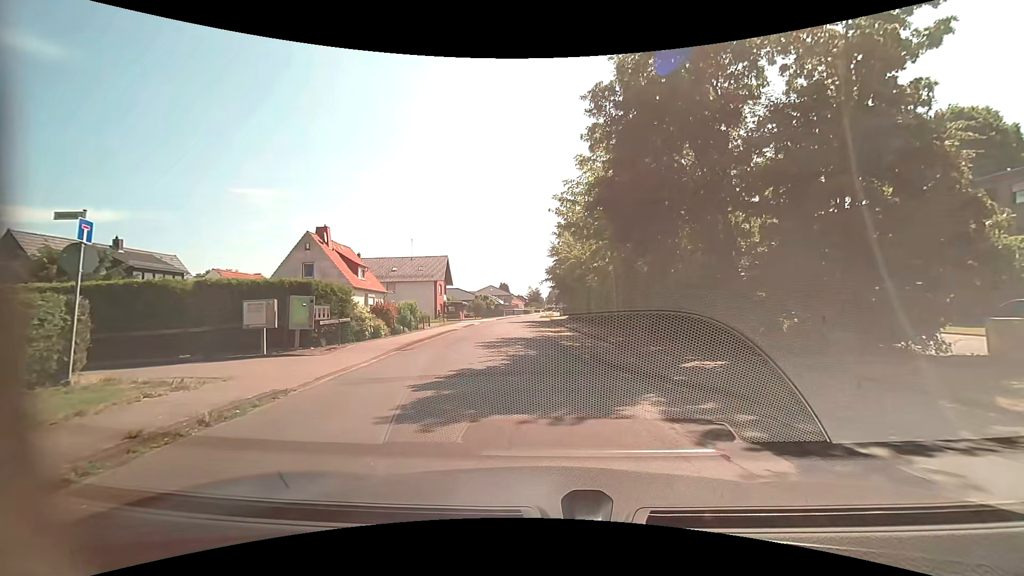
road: residential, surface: asphalt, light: Day
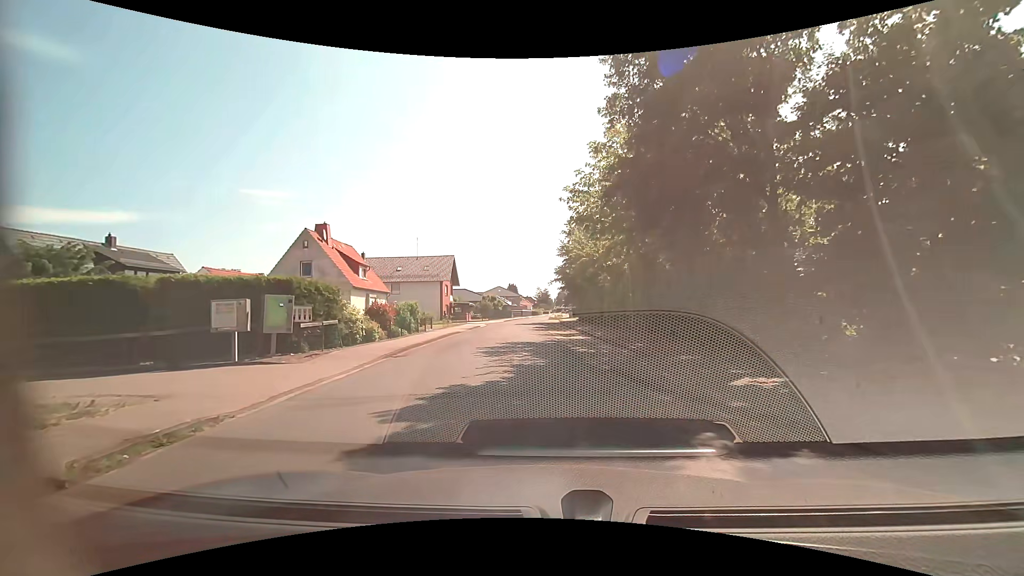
(0.0, +2.2) m; -1°
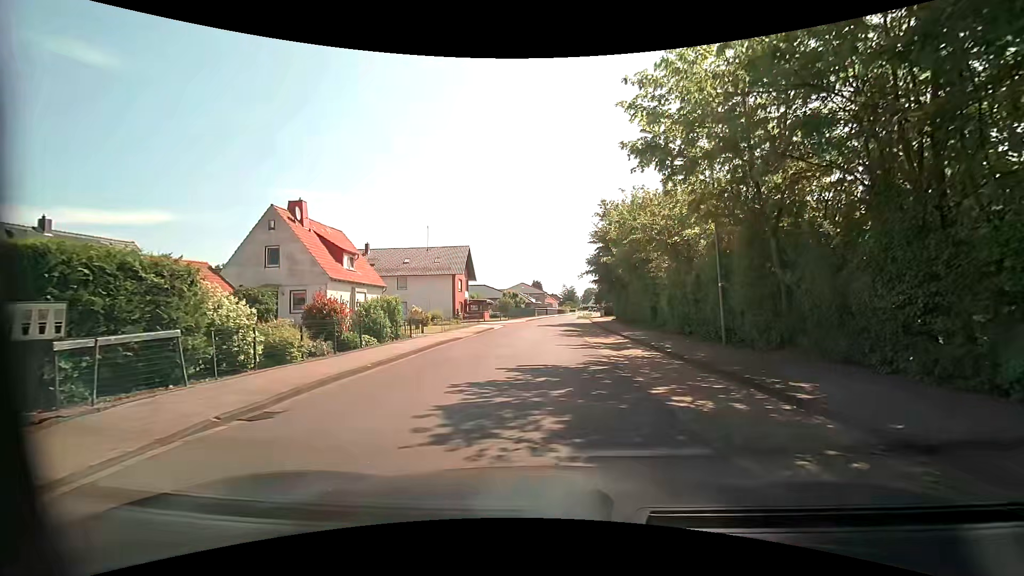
(-0.3, +9.3) m; -2°
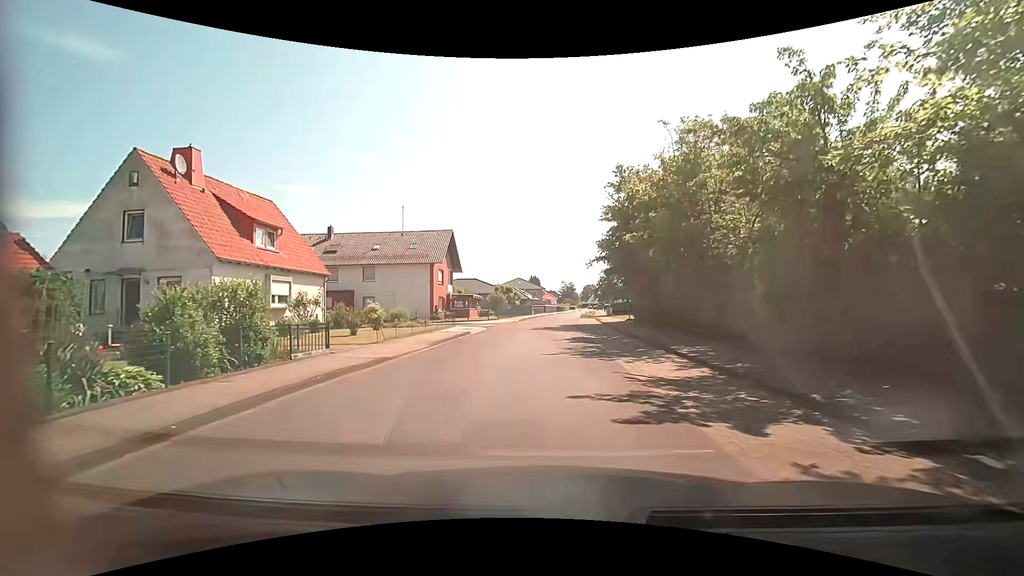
(-0.2, +10.9) m; -1°
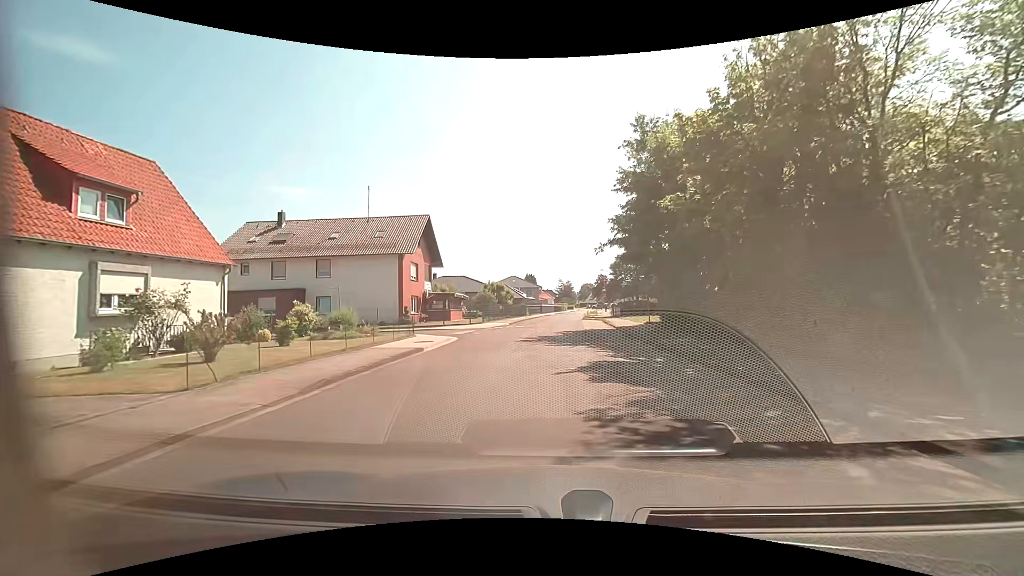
(0.0, +9.5) m; 0°
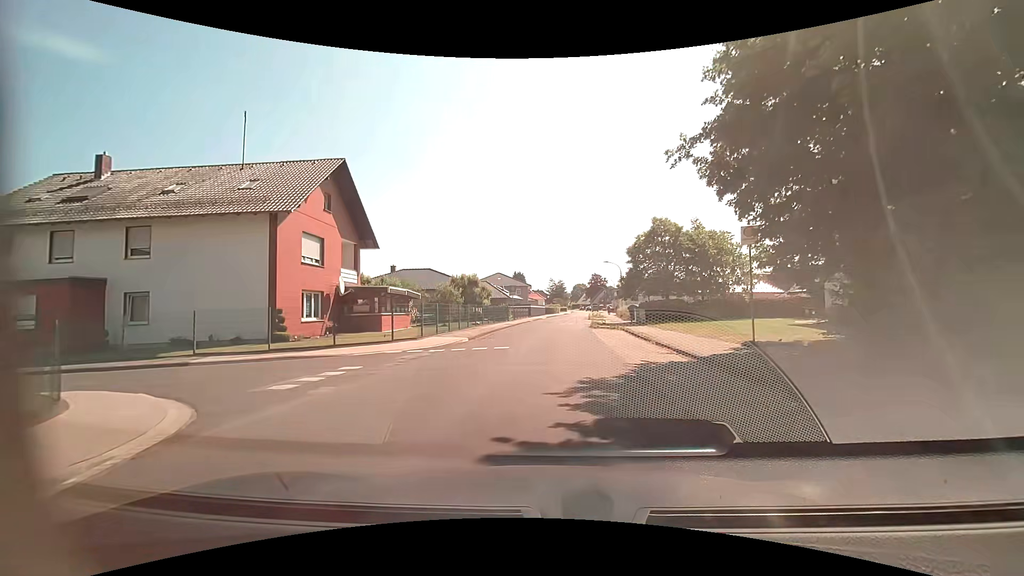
(+0.1, +17.7) m; +2°
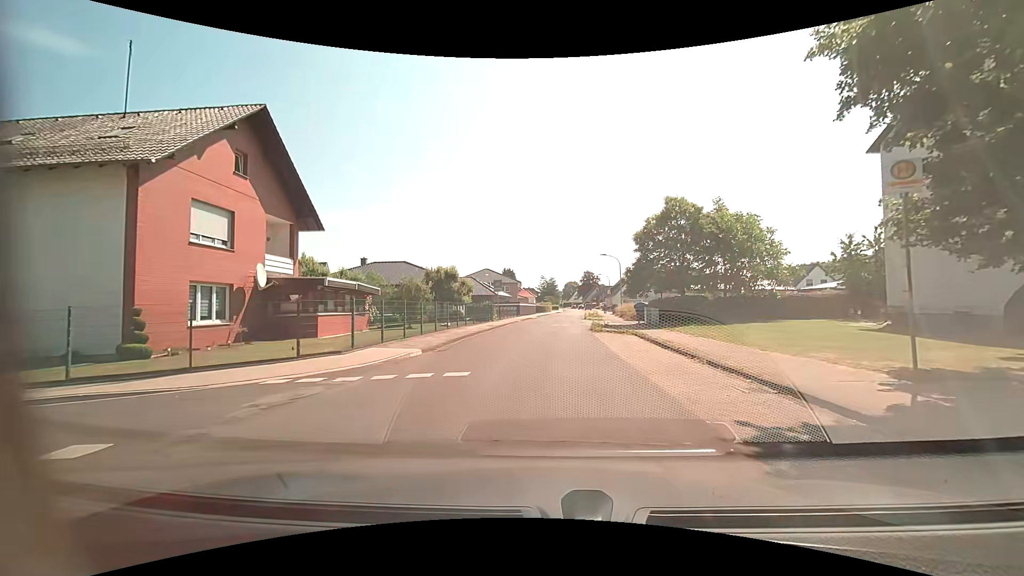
(0.0, +7.1) m; 0°
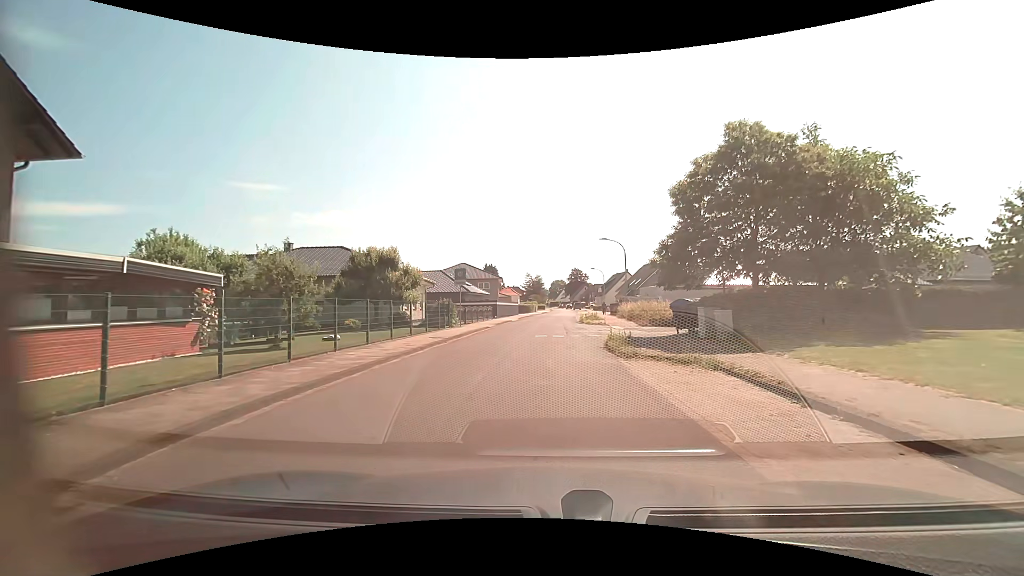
(+0.2, +13.2) m; +2°
(0, +10) (0, +20) (0, +30) (0, +40) (+1, +50) (+1, +60) (+2, +70) (+3, +80) (+3, +90) (+4, +100) m
